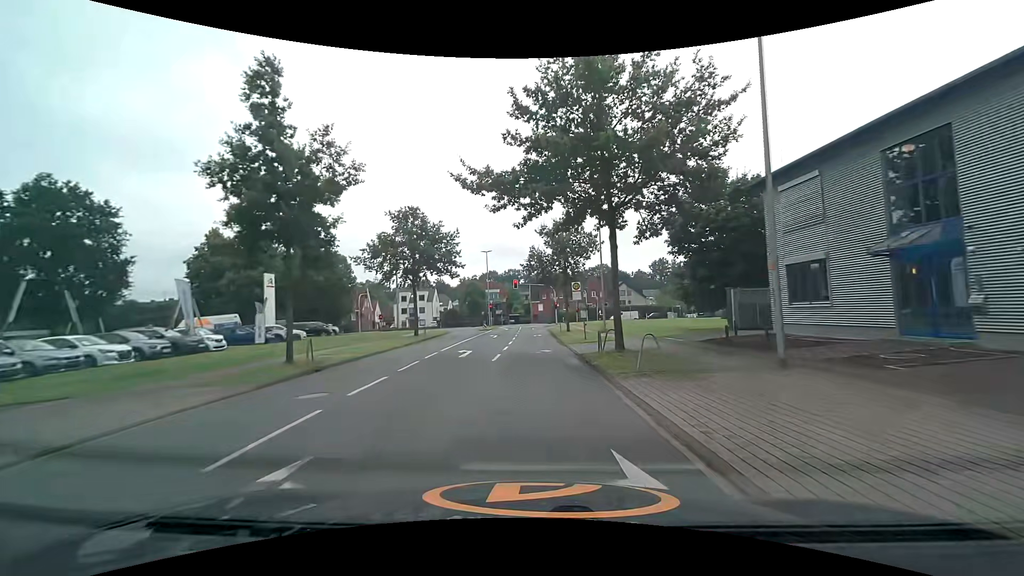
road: unclassified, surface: asphalt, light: Day
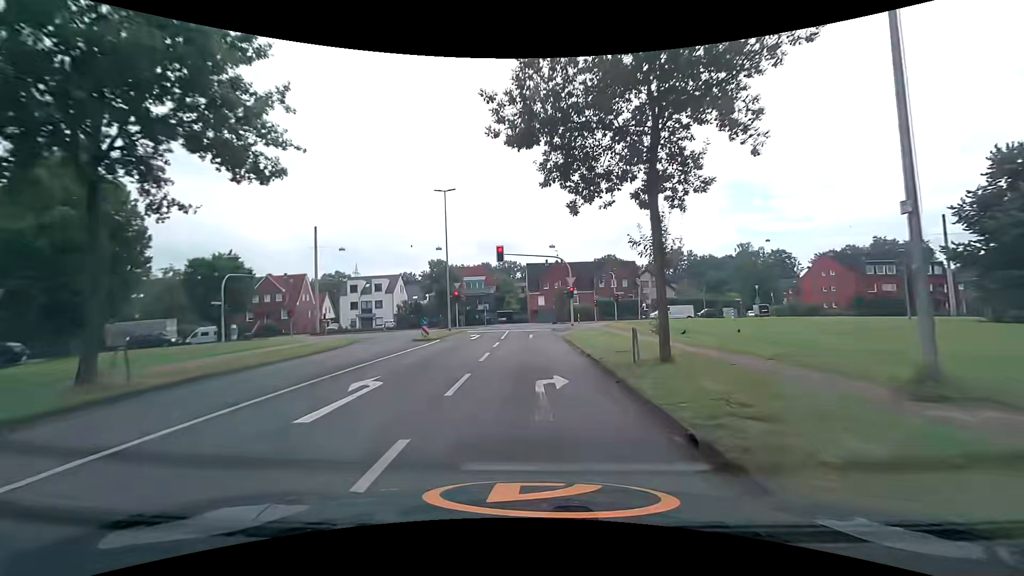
(-0.3, +31.9) m; 0°
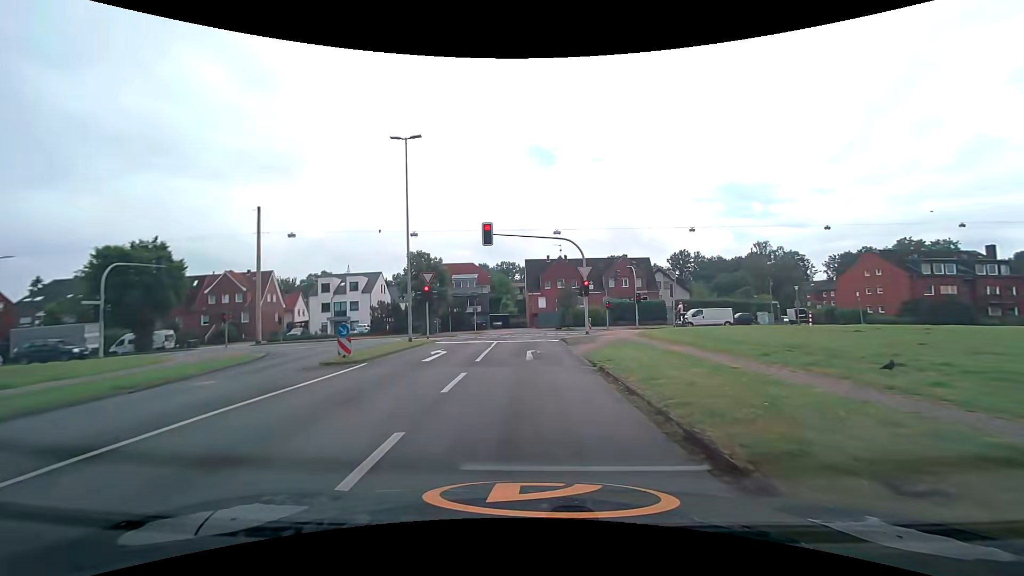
(0.0, +11.4) m; 0°
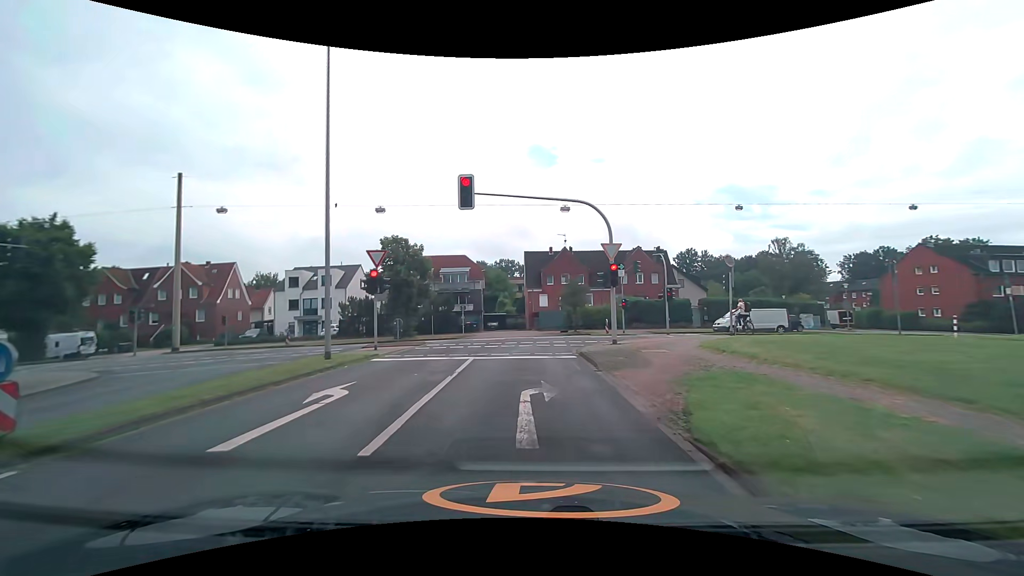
(0.0, +9.8) m; 0°
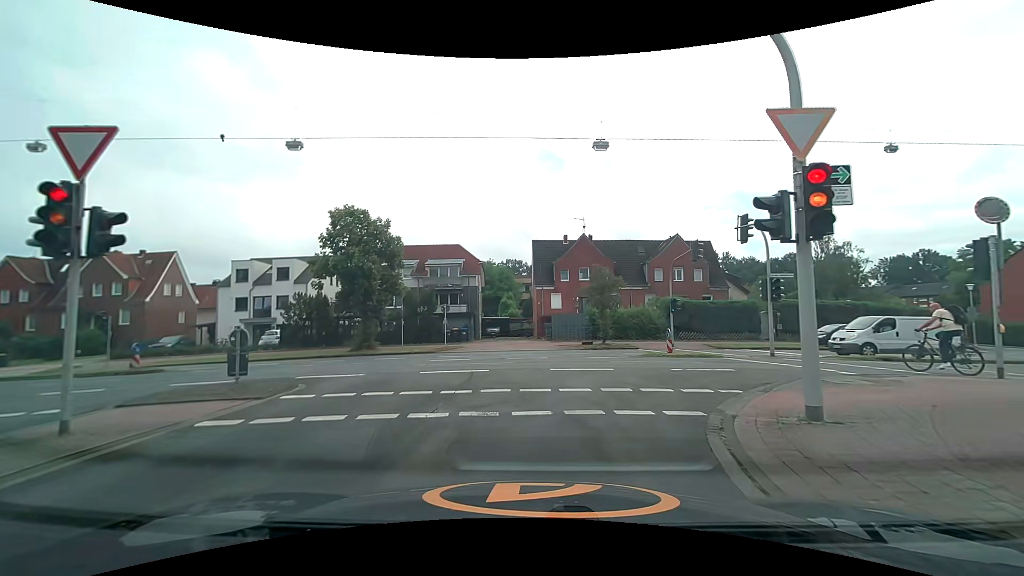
(0.0, +13.2) m; -1°
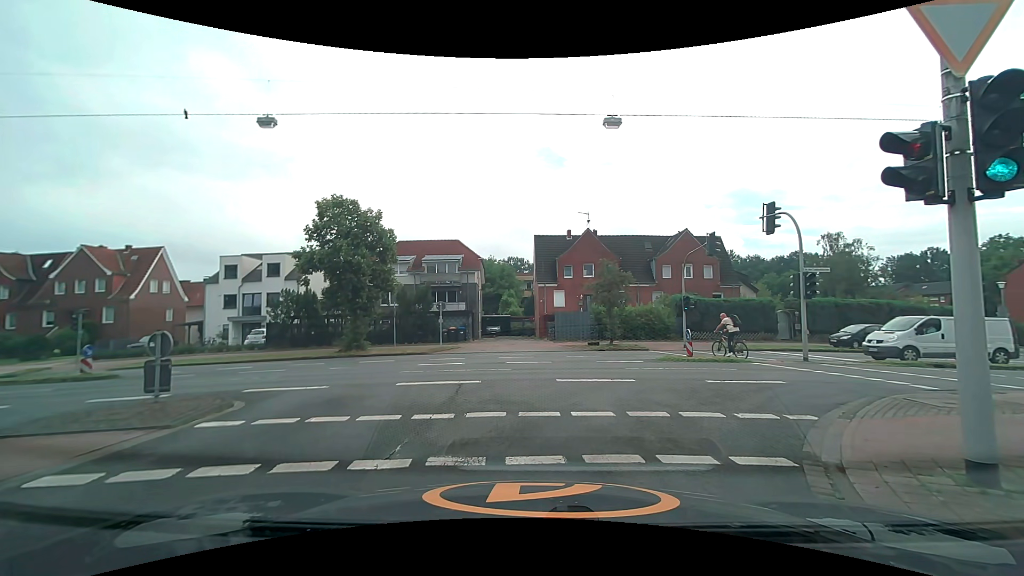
(0.0, +2.1) m; 0°
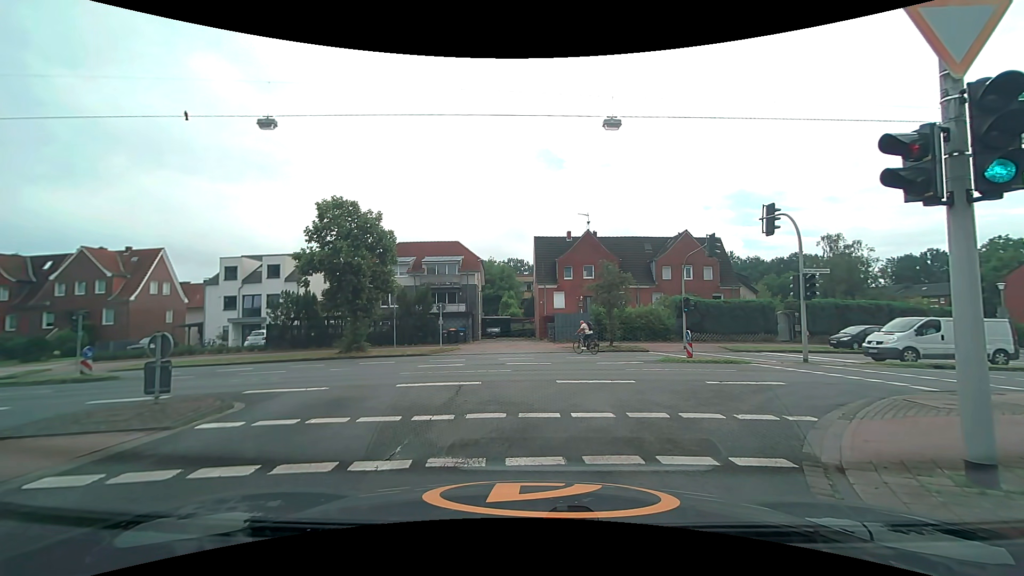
(0.0, 0.0) m; 0°
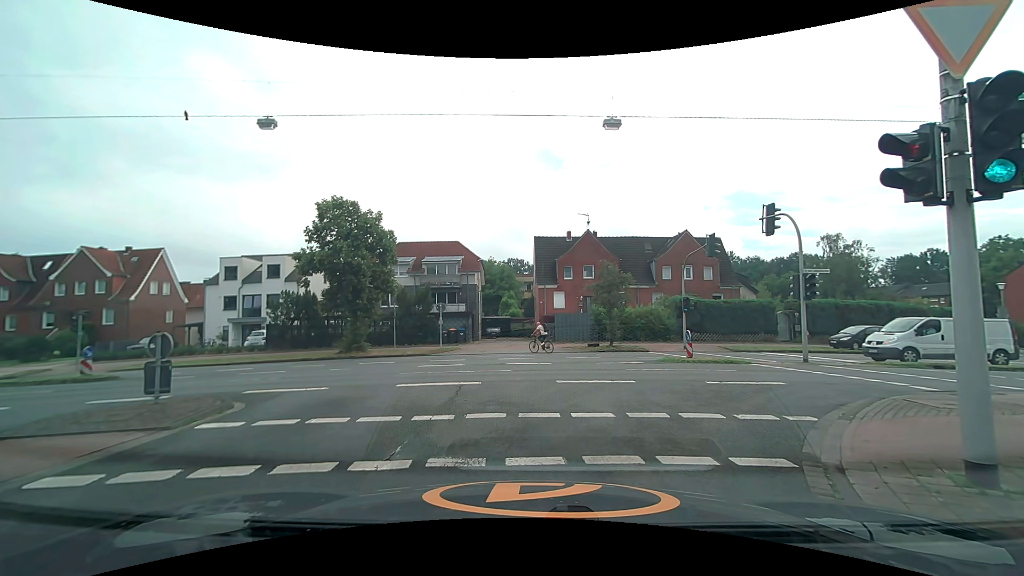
(0.0, 0.0) m; 0°
